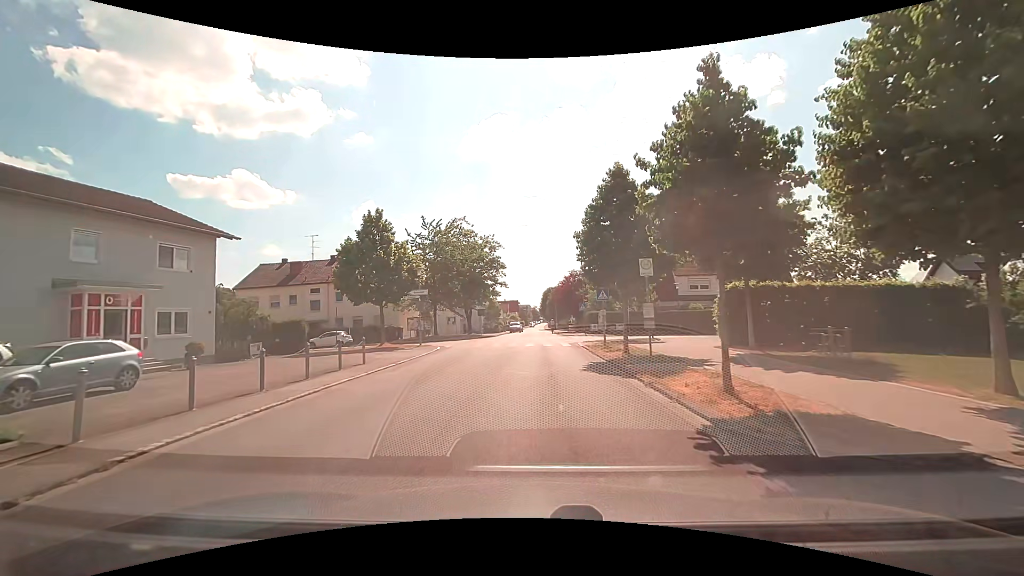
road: unclassified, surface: asphalt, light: Day
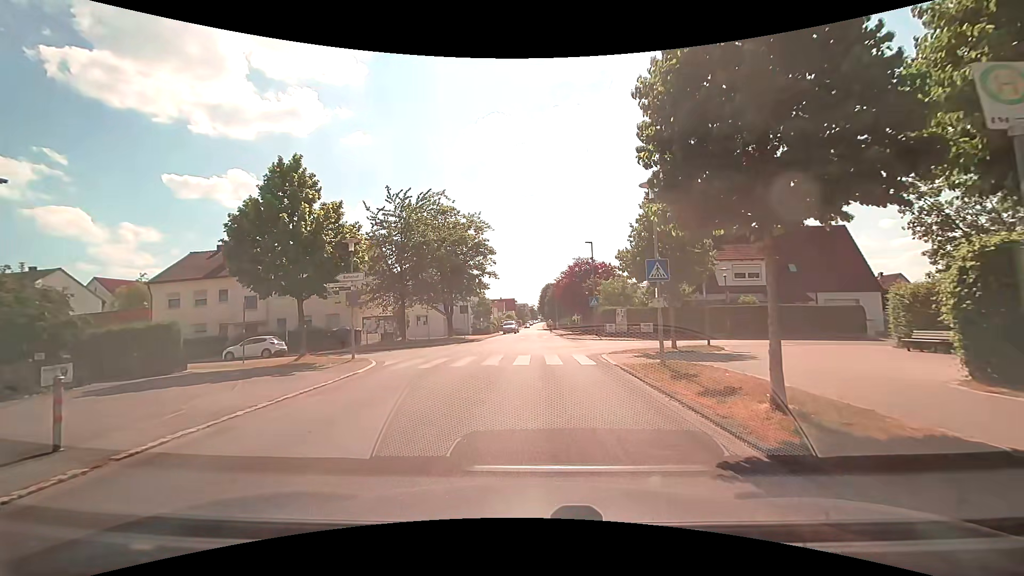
(0.0, +11.6) m; 0°
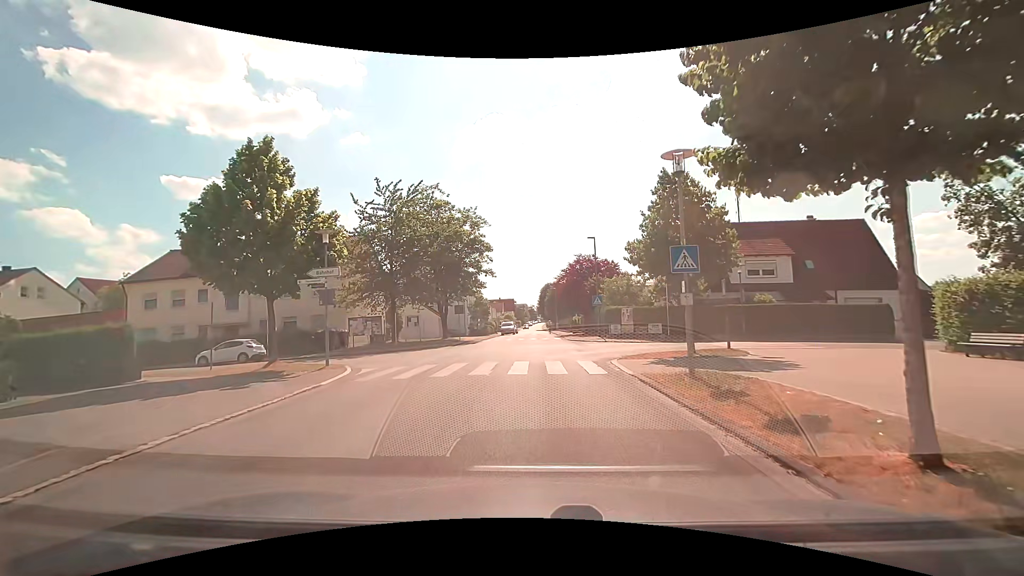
(0.0, +2.5) m; 0°
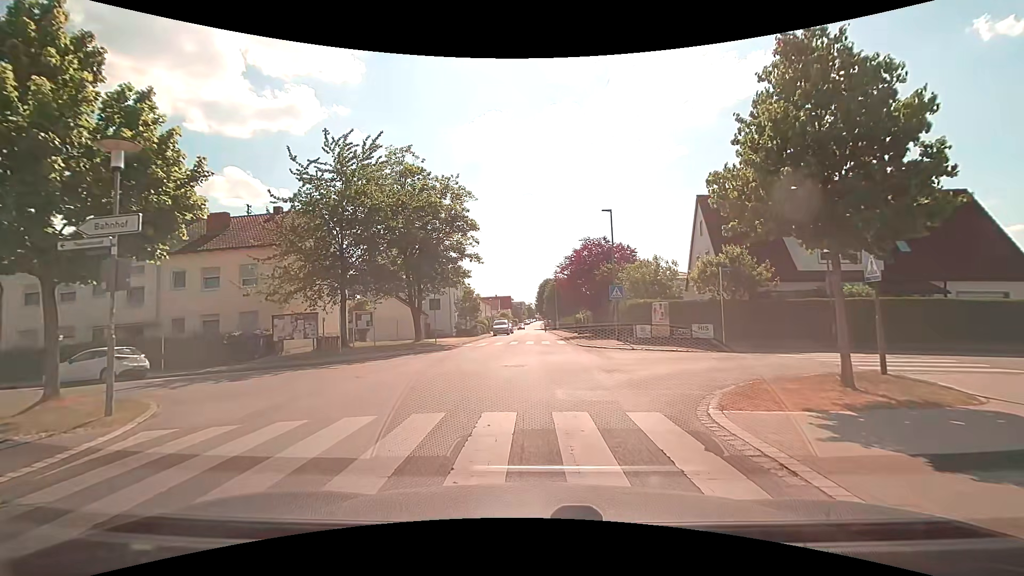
(0.0, +9.2) m; 0°
(0, +10) (0, +20) (0, +30) (0, +40) (0, +50) (0, +60) (-1, +70) (-1, +80) (-1, +90) (-1, +100) m
